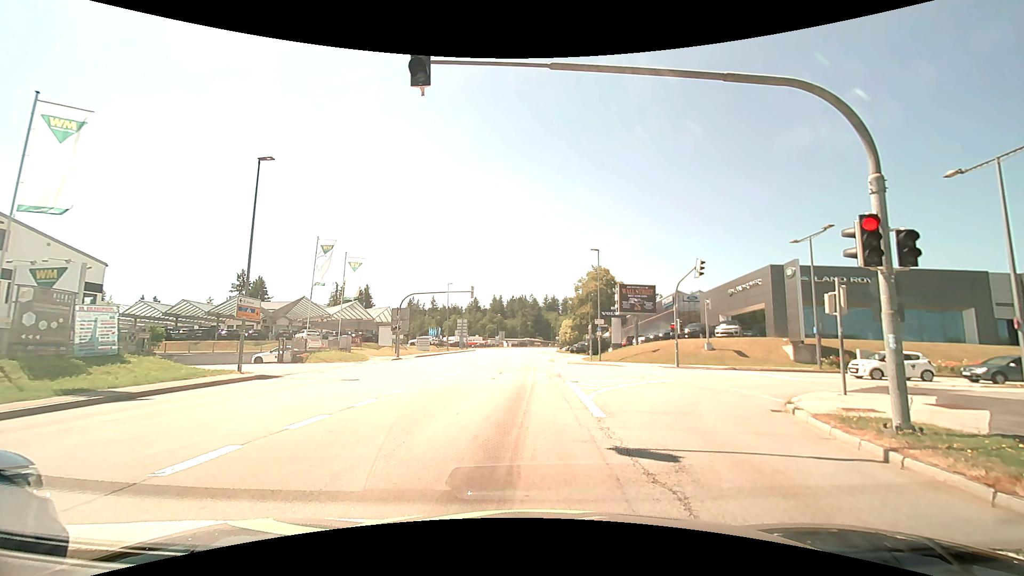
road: tertiary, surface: asphalt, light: Day
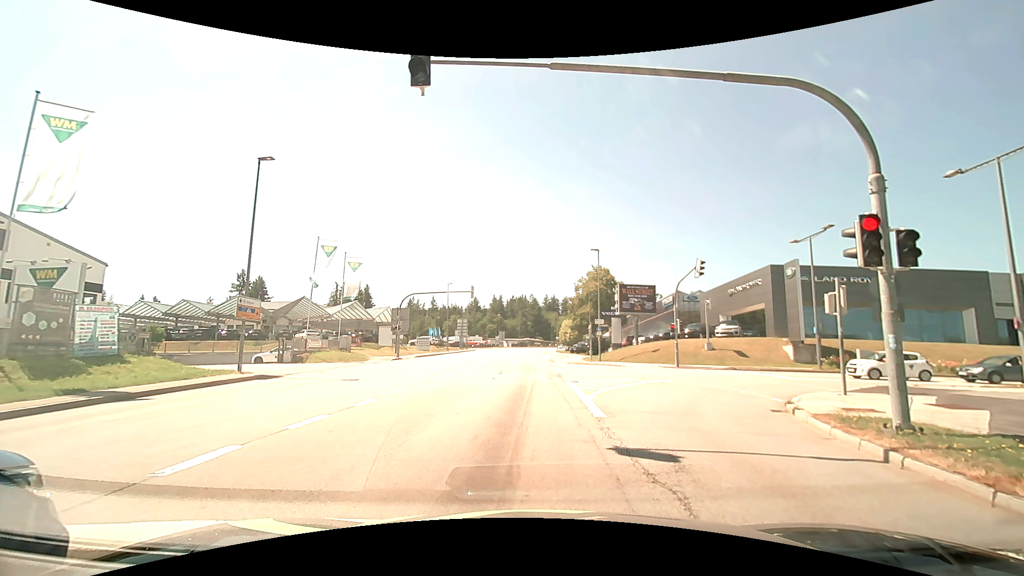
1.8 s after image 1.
(0.0, 0.0) m; 0°
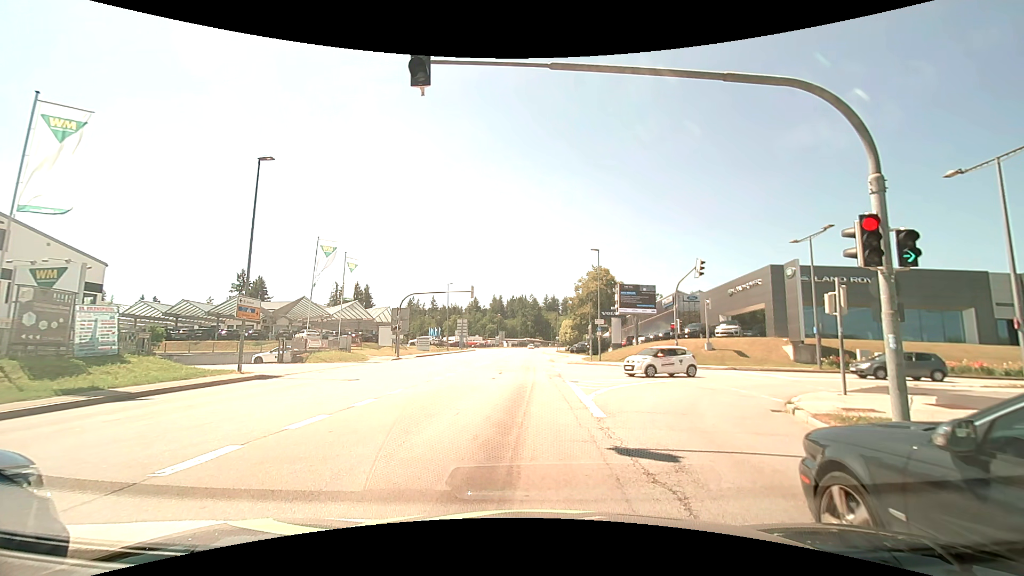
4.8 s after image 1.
(0.0, 0.0) m; 0°
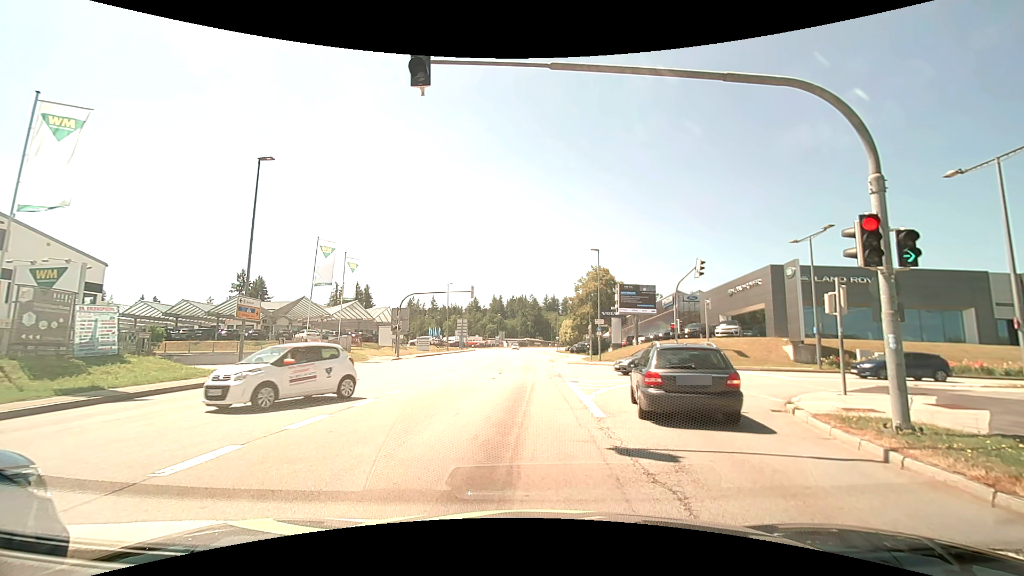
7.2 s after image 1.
(0.0, 0.0) m; 0°
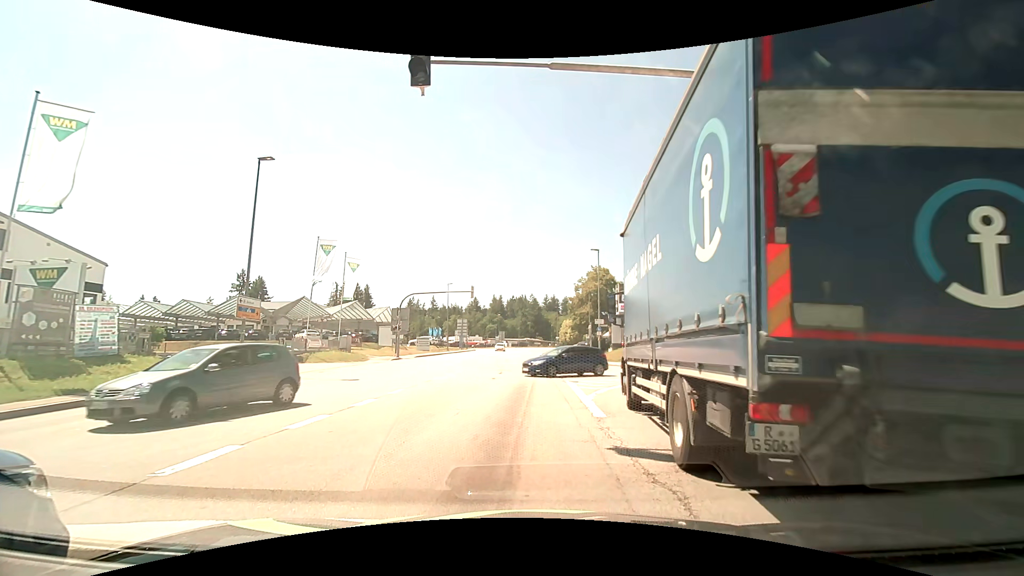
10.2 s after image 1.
(0.0, 0.0) m; 0°
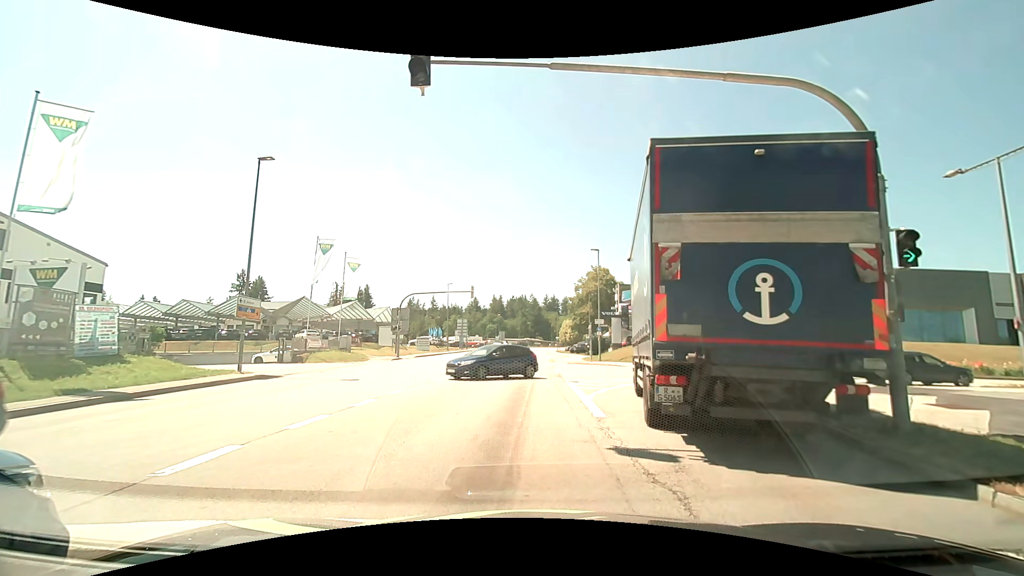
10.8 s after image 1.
(0.0, 0.0) m; 0°
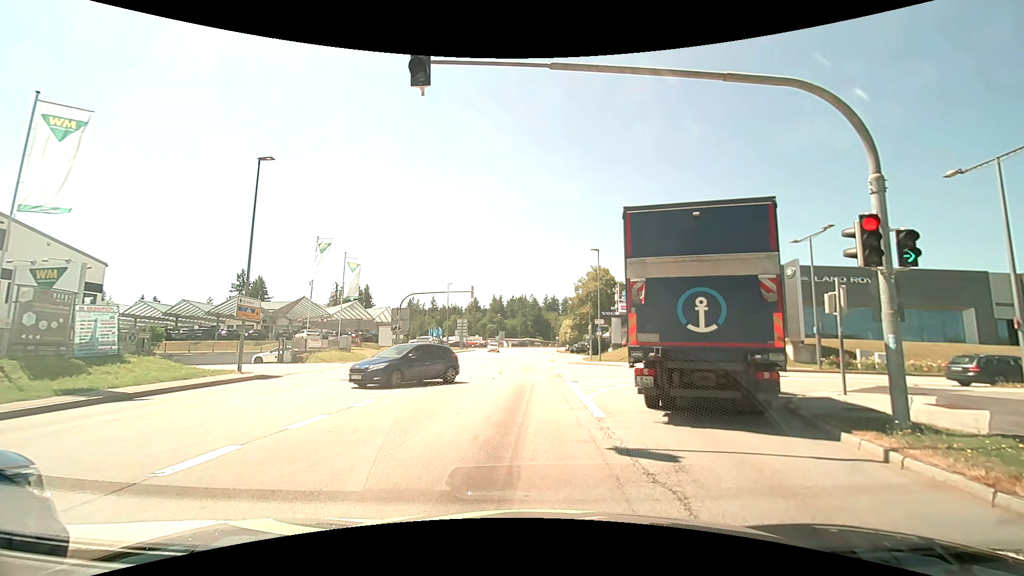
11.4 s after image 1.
(0.0, 0.0) m; 0°
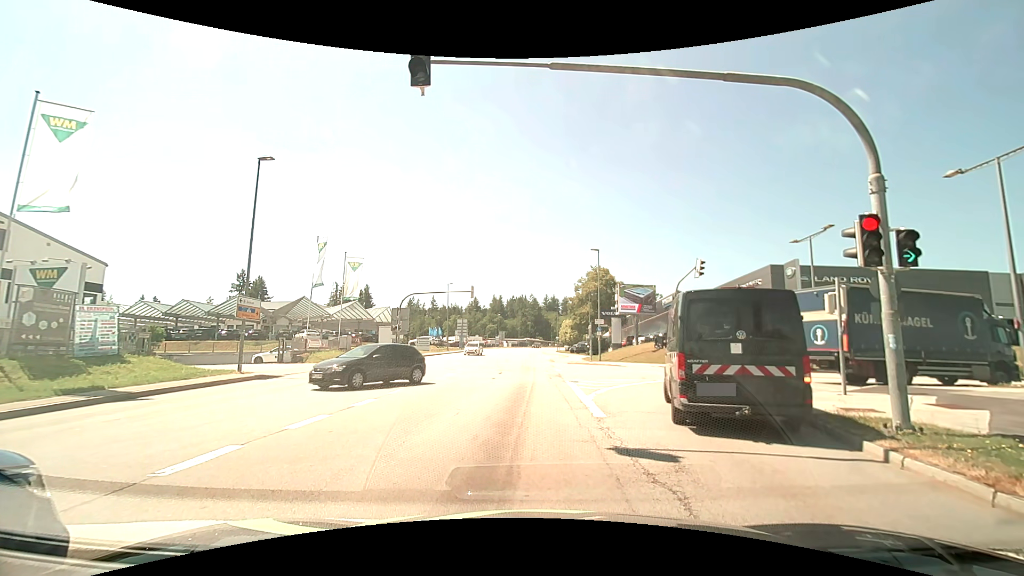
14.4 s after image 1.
(0.0, 0.0) m; 0°
